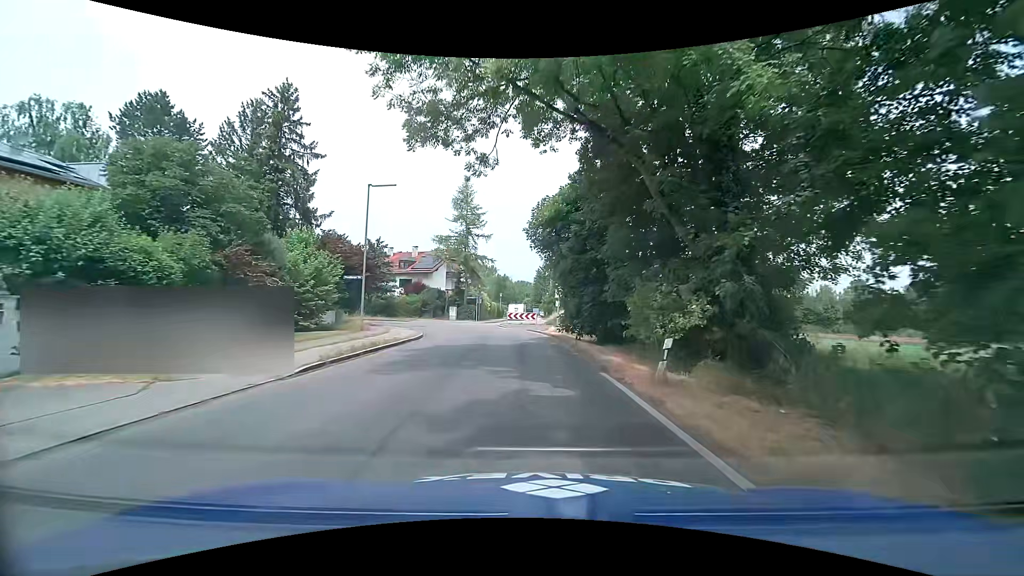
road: tertiary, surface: asphalt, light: Day
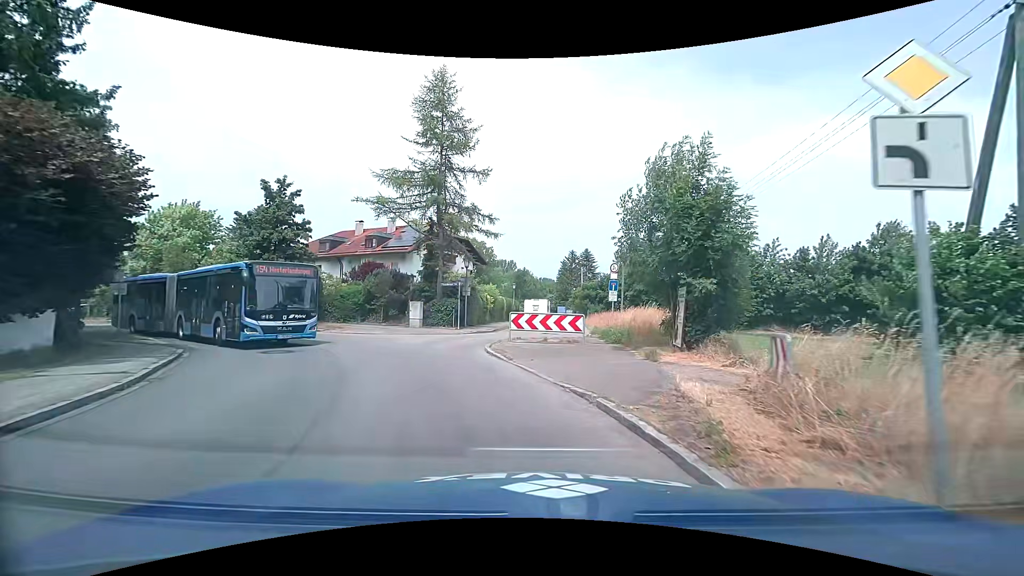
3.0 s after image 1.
(-0.3, +25.2) m; -1°
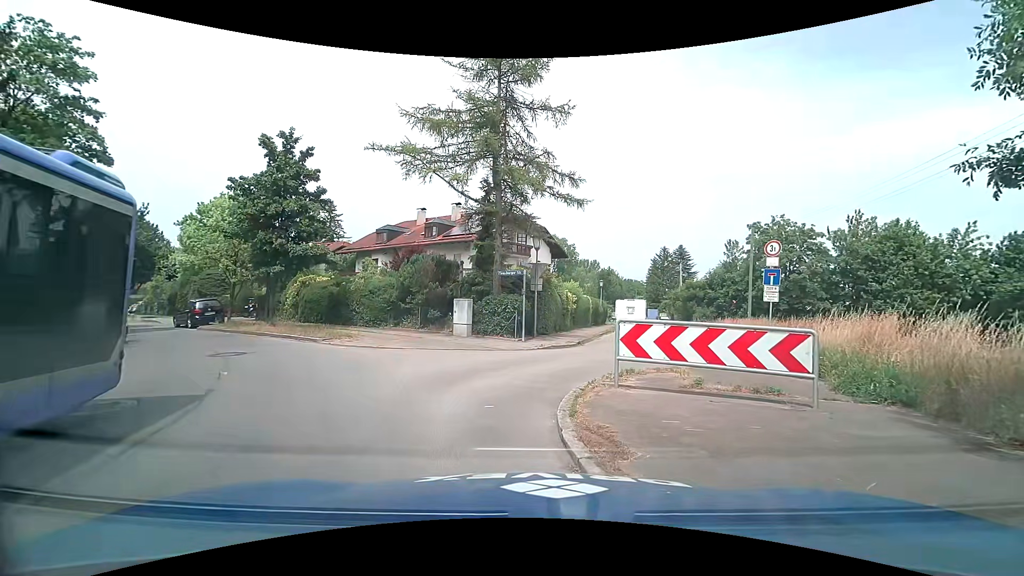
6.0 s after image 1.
(-0.5, +8.9) m; -7°
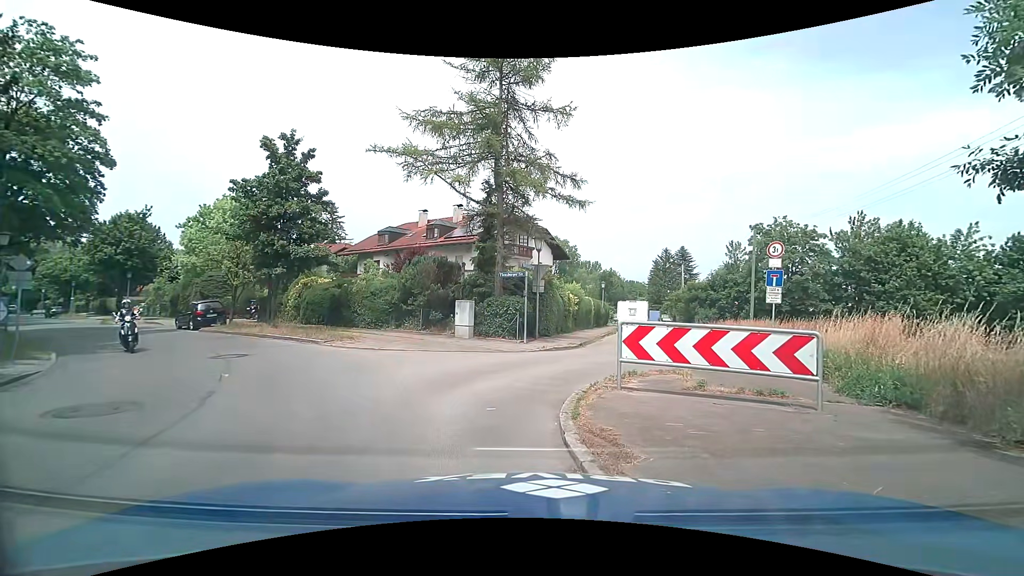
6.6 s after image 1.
(0.0, +0.1) m; 0°
(-3, +9) (-9, +17) (-17, +24) (-25, +29) (-33, +36) (-41, +42) (-49, +47) (-57, +53) (-65, +59) (-73, +65) m
